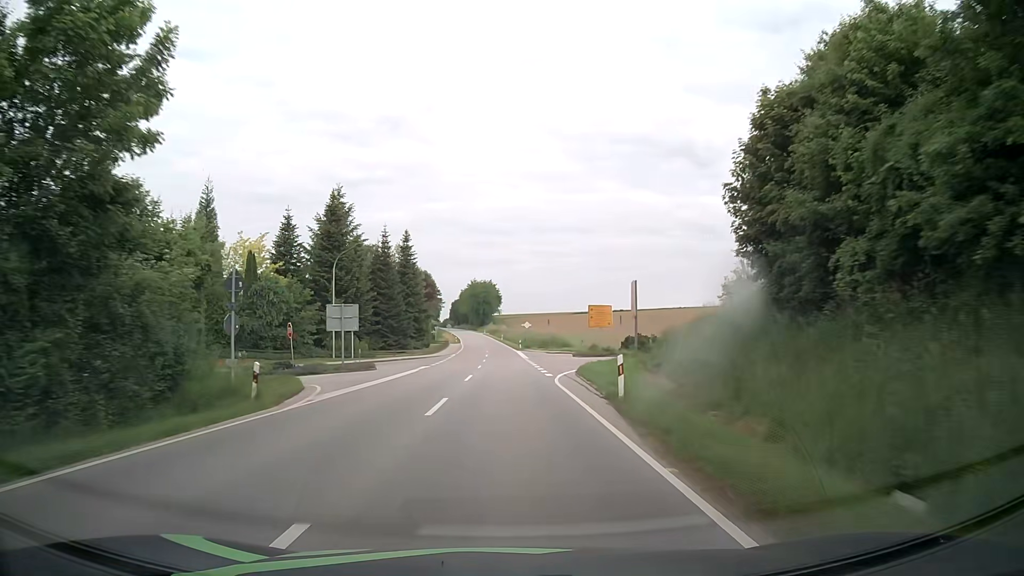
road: secondary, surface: asphalt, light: Day
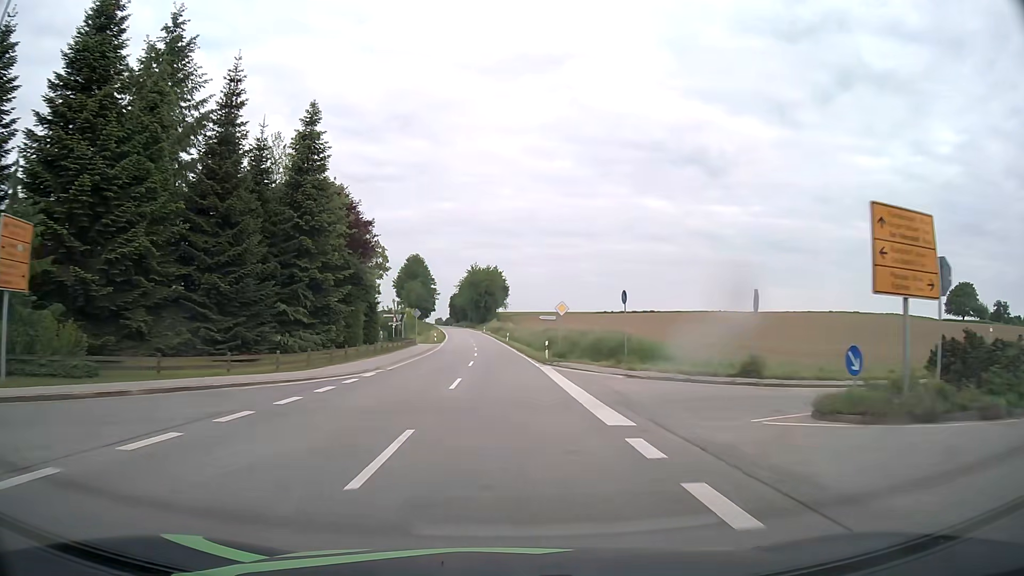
(+0.1, +42.9) m; 0°
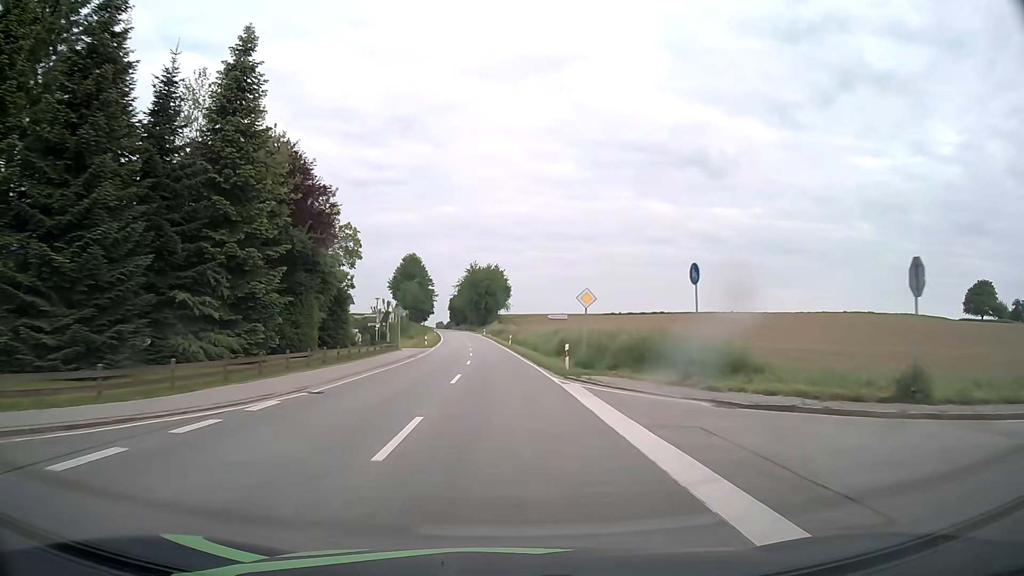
(0.0, +10.7) m; 0°
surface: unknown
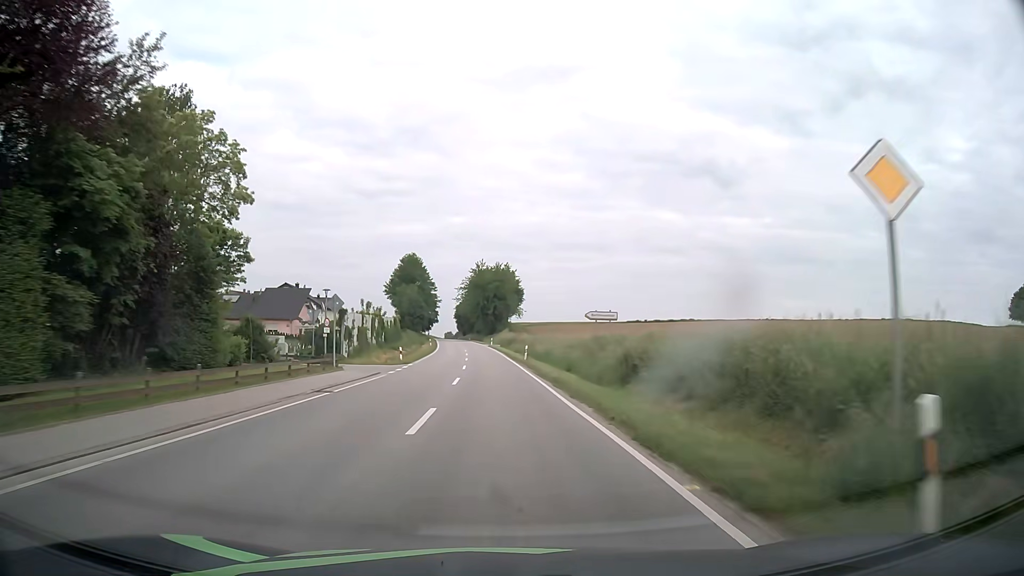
(-0.2, +21.3) m; -1°
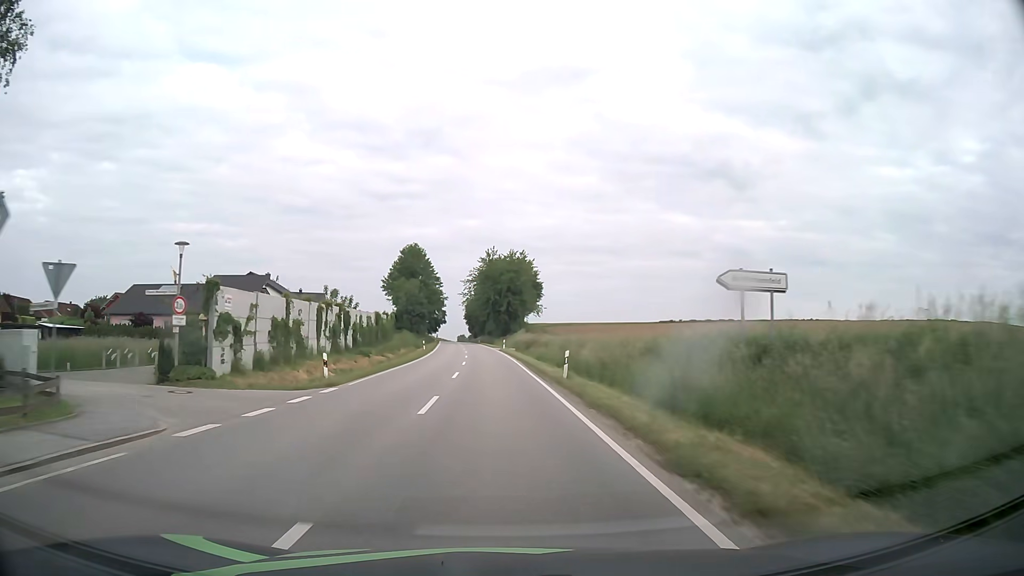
(-0.2, +21.2) m; -1°
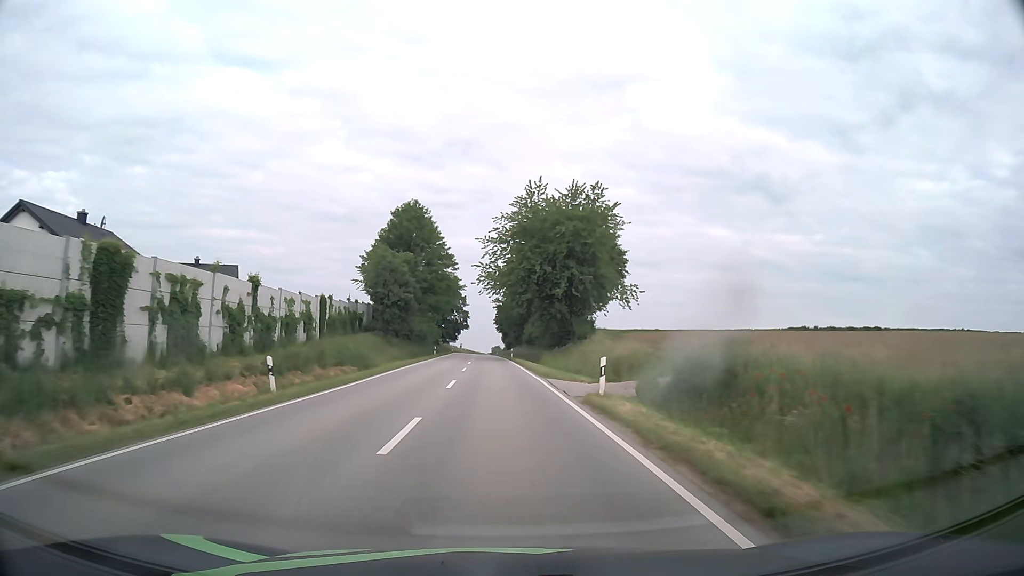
(-1.5, +52.9) m; -3°
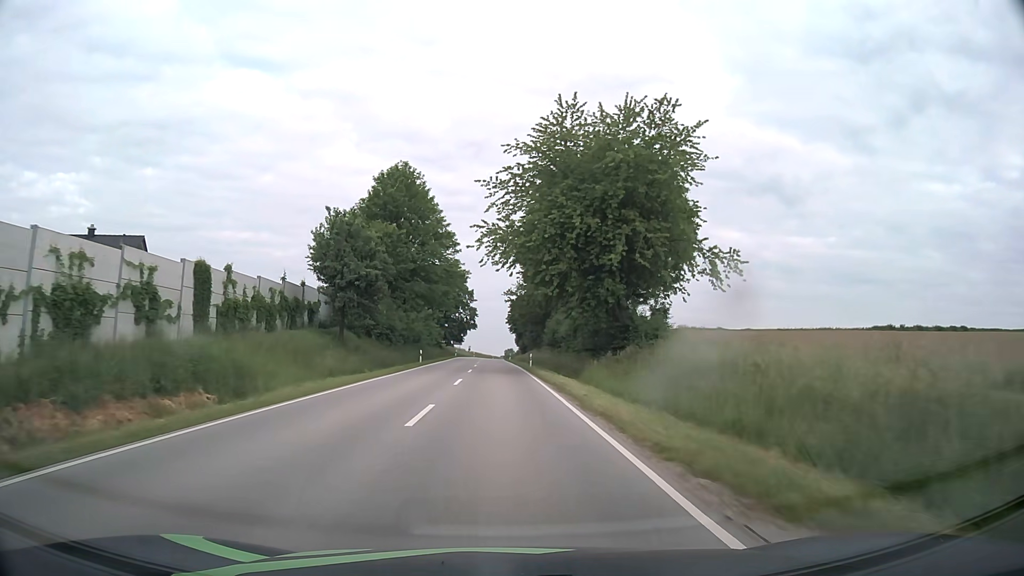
(-0.2, +21.2) m; -1°
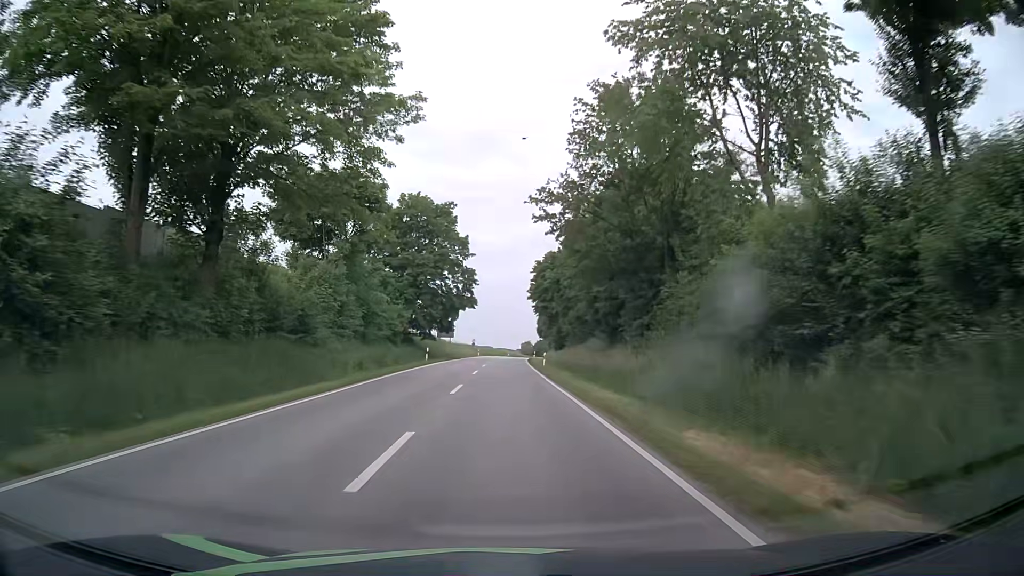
(-0.9, +53.3) m; -1°
(0, +10) (0, +20) (0, +30) (0, +40) (0, +50) (0, +60) (0, +70) (+1, +80) (+1, +90) (+1, +100) m
